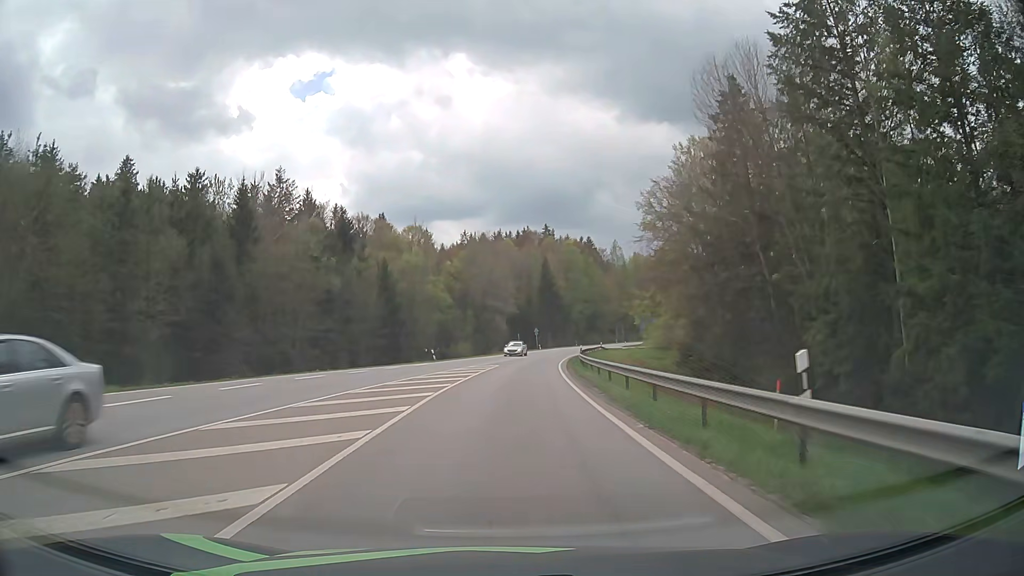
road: secondary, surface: asphalt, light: Day
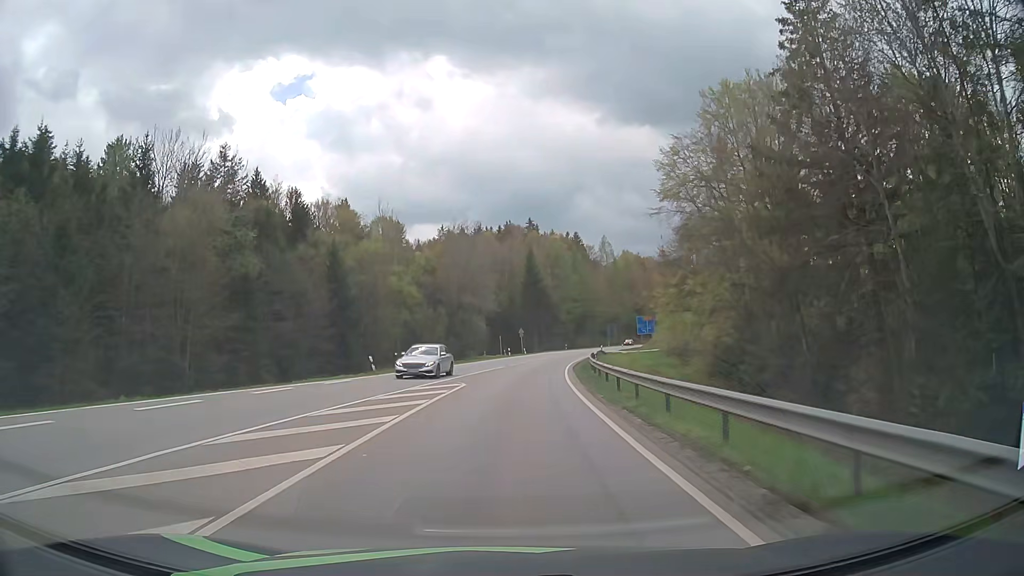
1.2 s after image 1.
(+0.2, +18.0) m; +2°
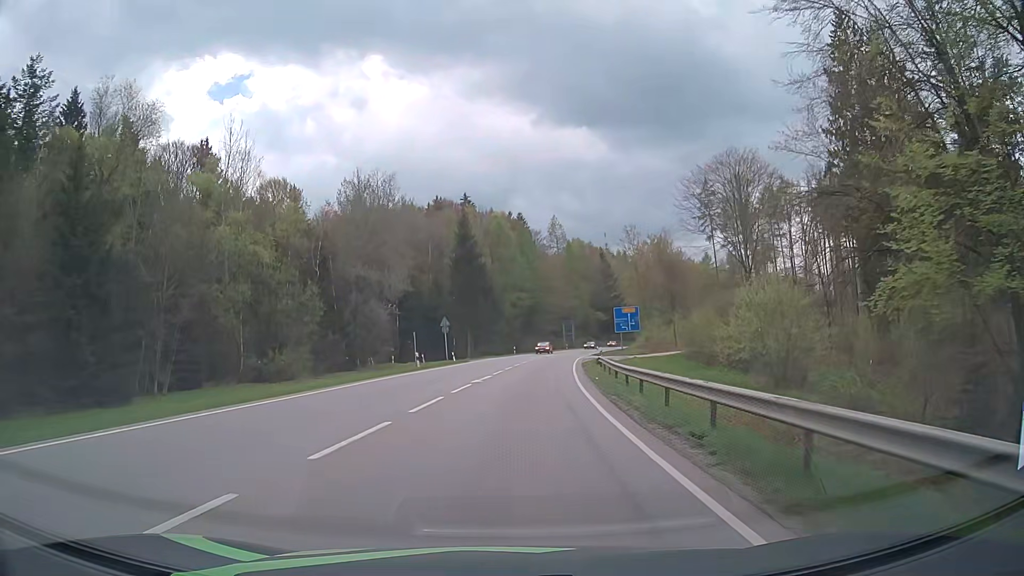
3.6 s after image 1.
(+1.5, +39.2) m; +5°
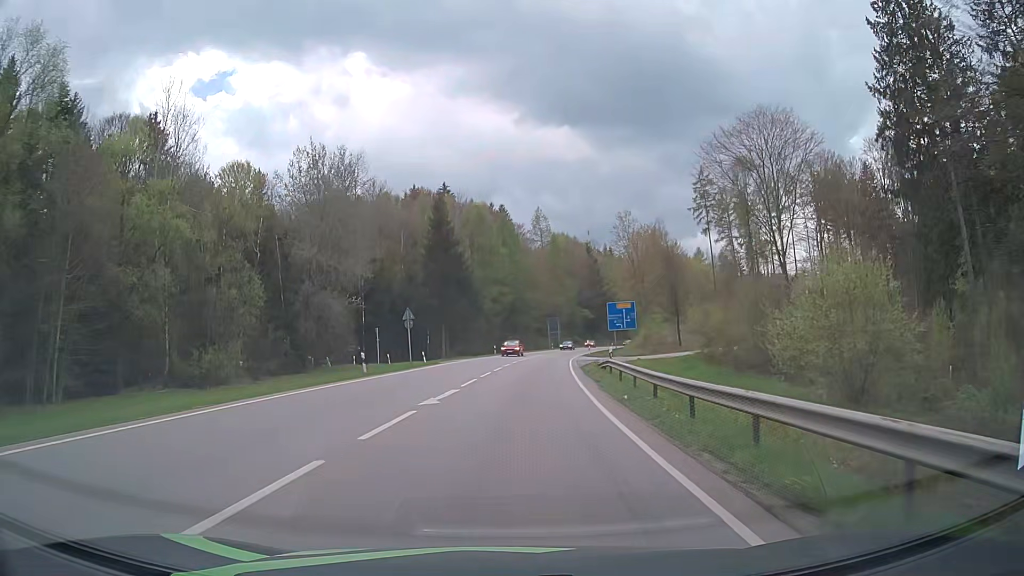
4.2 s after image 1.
(+0.2, +10.4) m; +1°
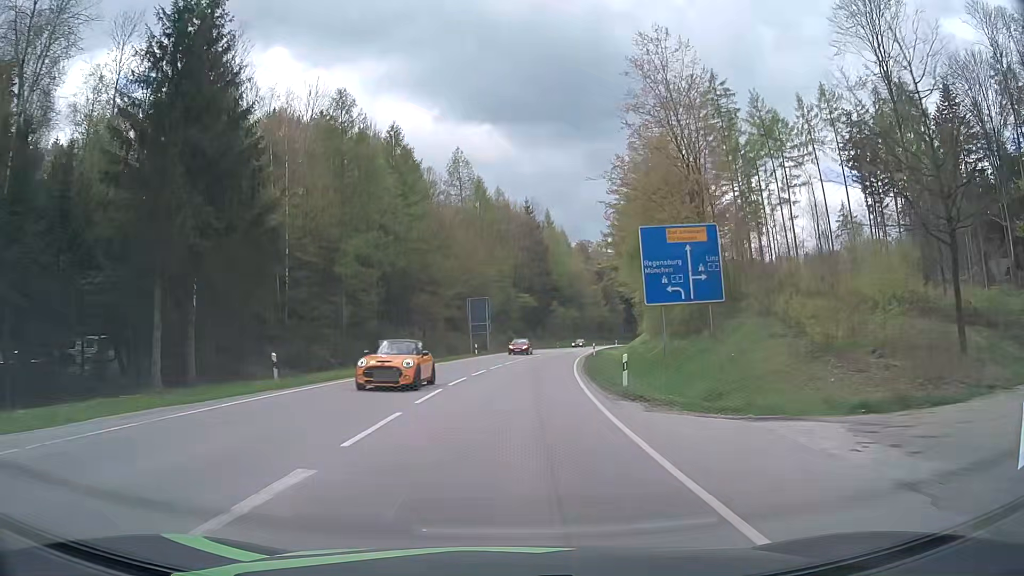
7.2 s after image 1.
(+3.5, +55.0) m; +7°
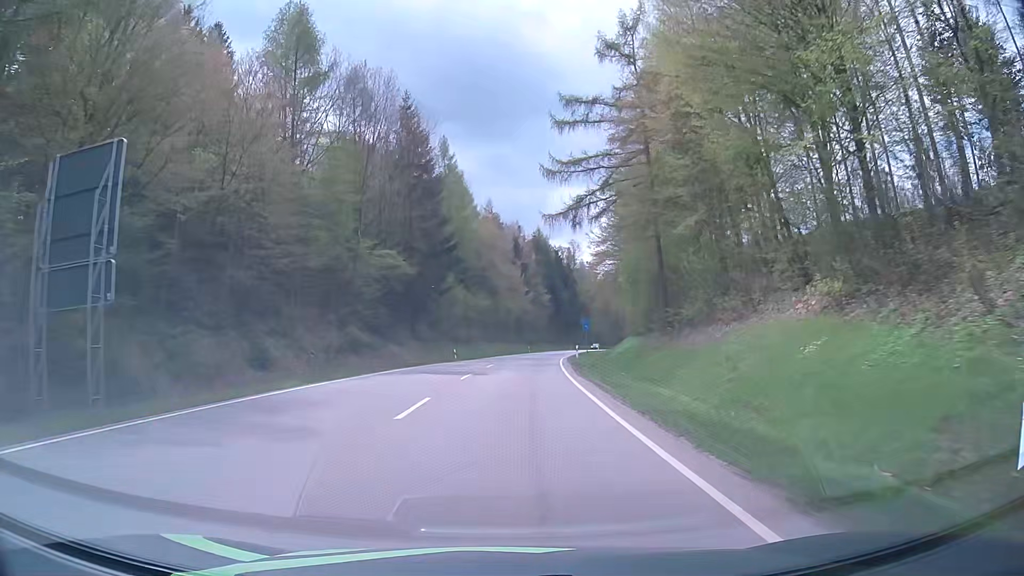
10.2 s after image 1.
(+4.2, +57.2) m; +8°
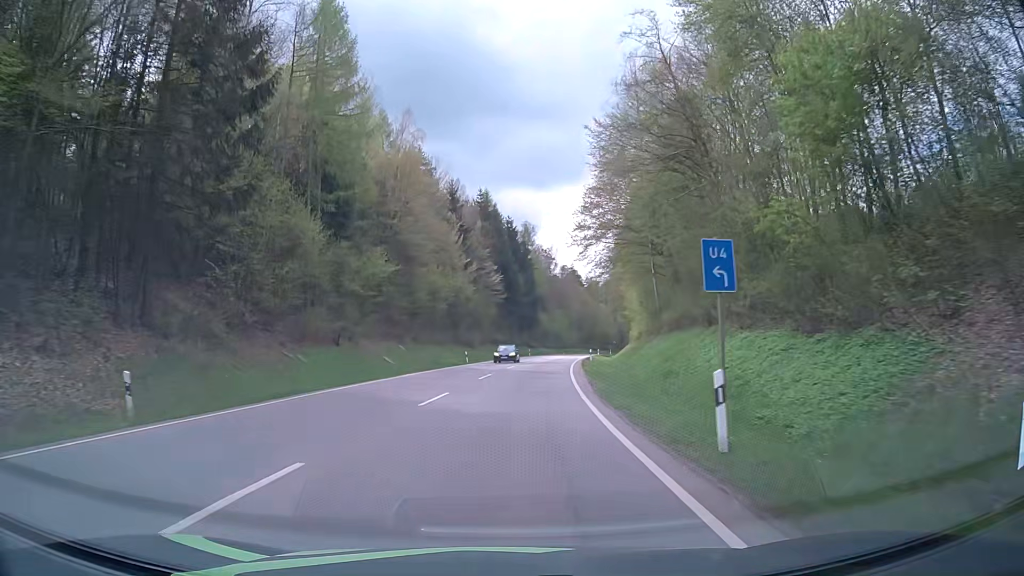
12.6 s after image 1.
(+1.8, +44.5) m; +5°
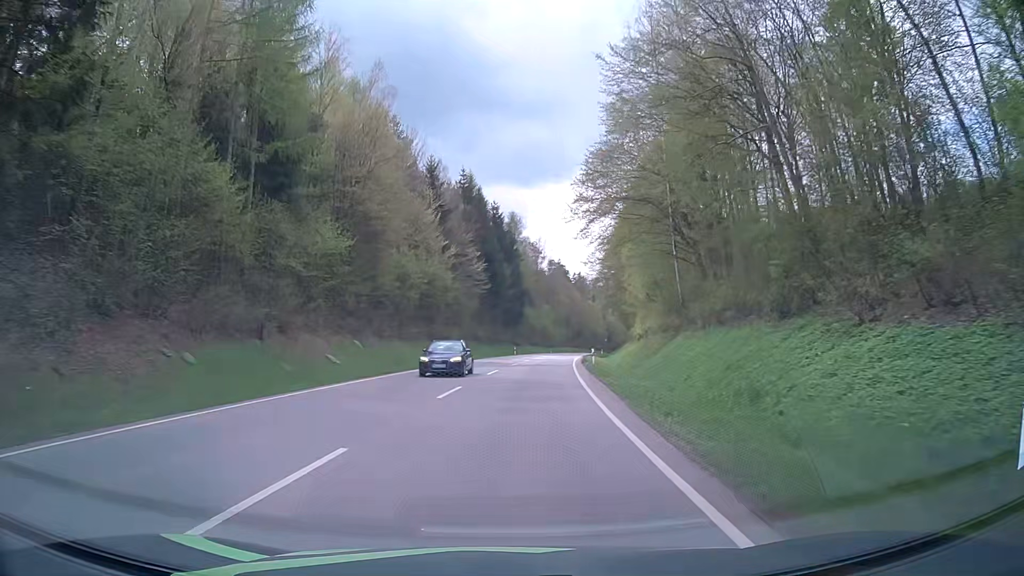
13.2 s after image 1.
(0.0, +11.1) m; +1°
